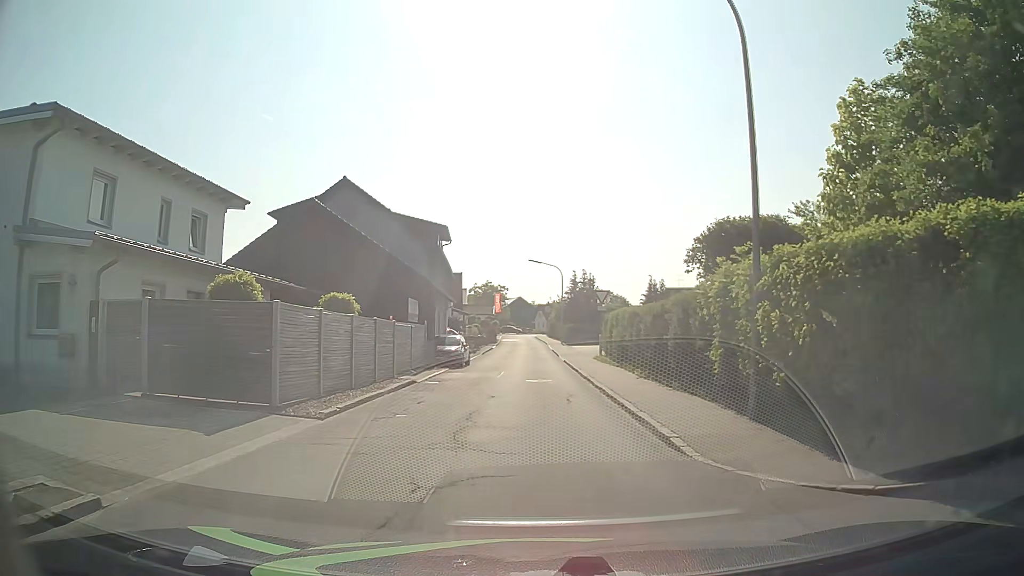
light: Day
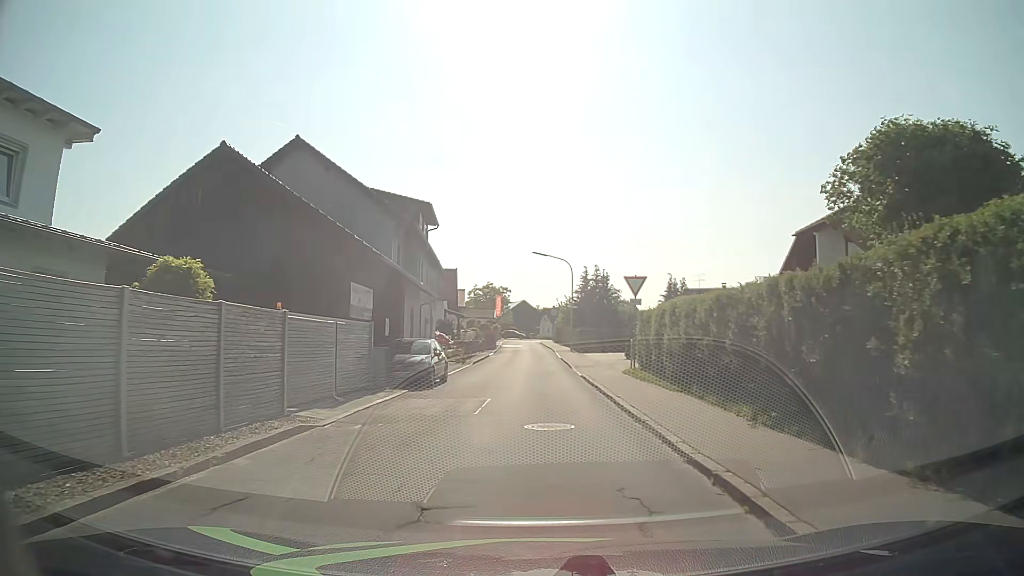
(-0.3, +10.3) m; -2°
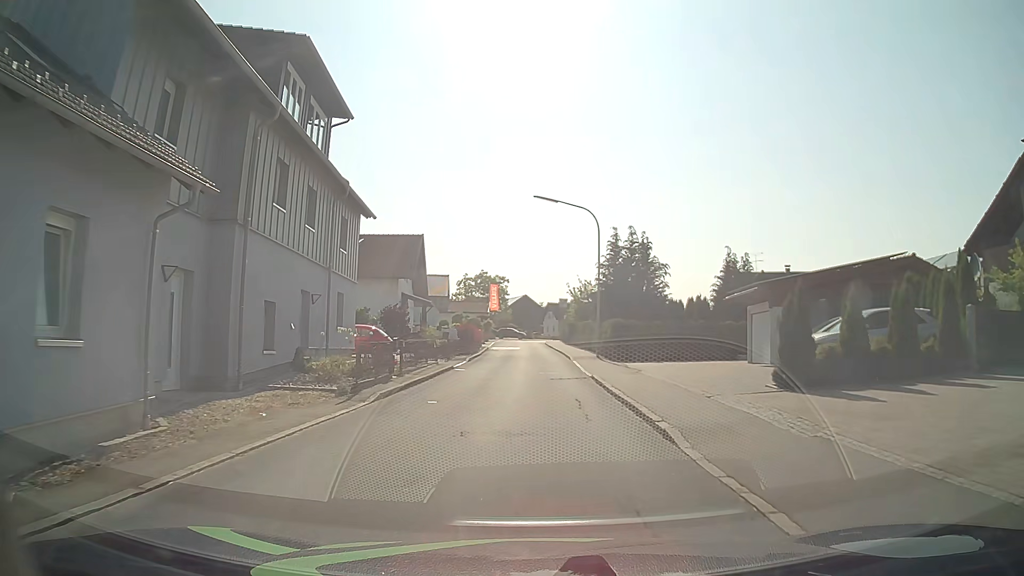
(0.0, +23.0) m; -1°
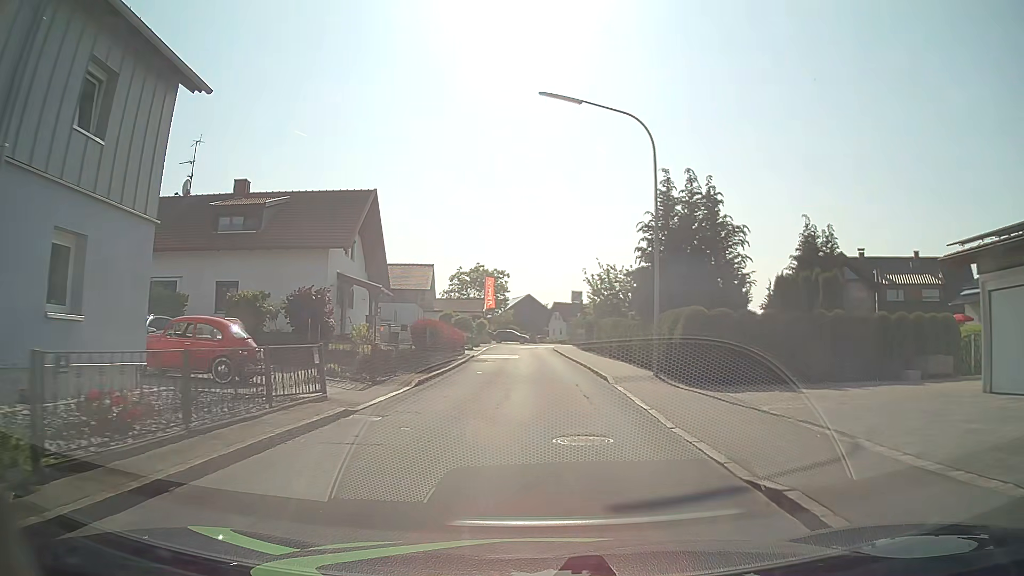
(0.0, +15.9) m; 0°
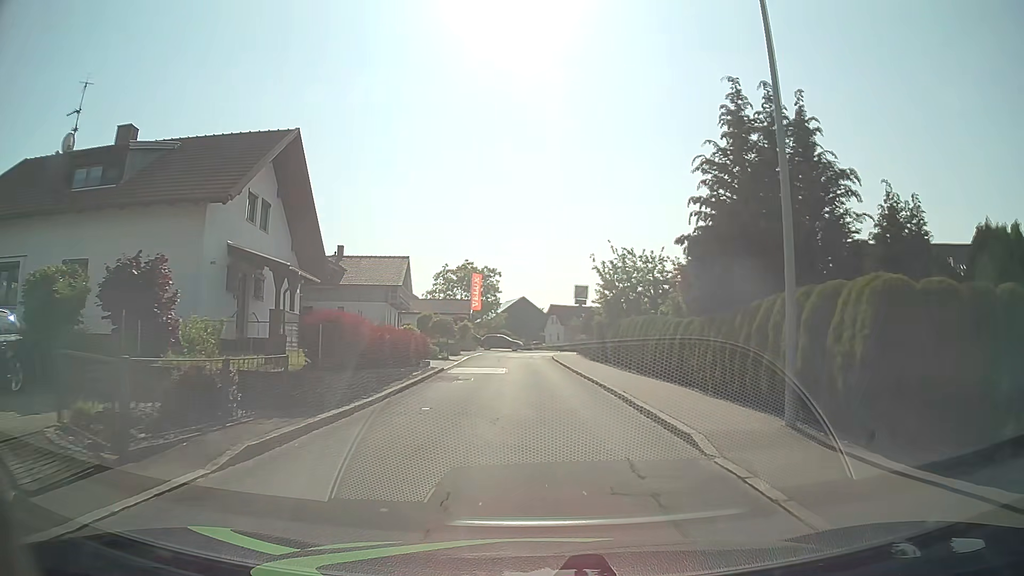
(+0.1, +10.7) m; +1°
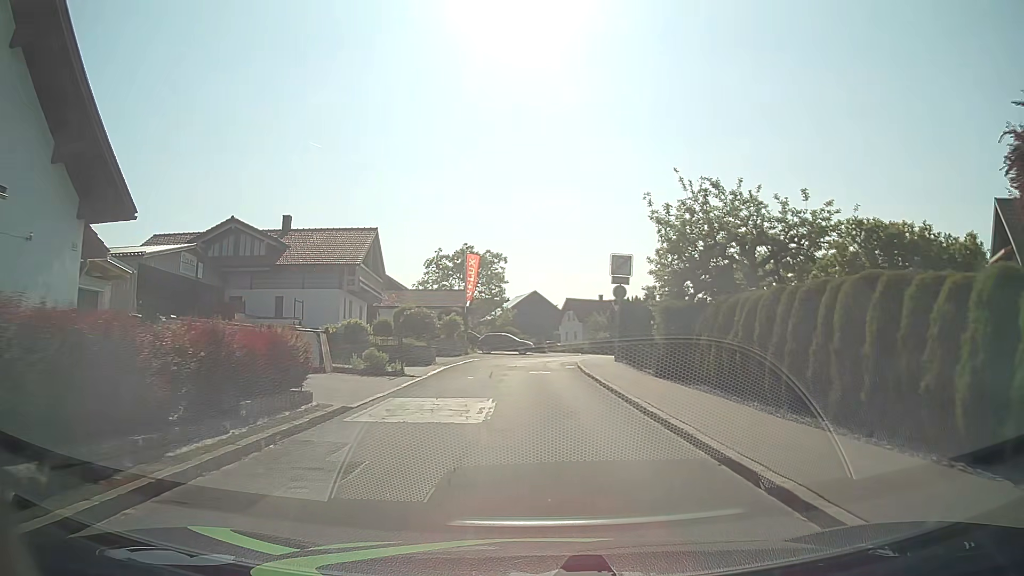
(-0.1, +15.1) m; -1°
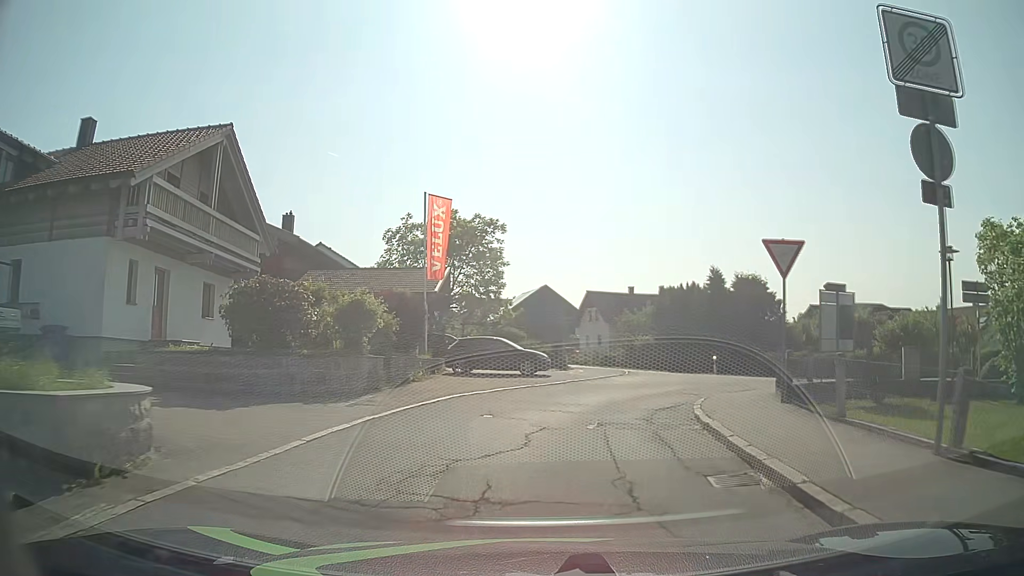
(-0.2, +22.2) m; 0°
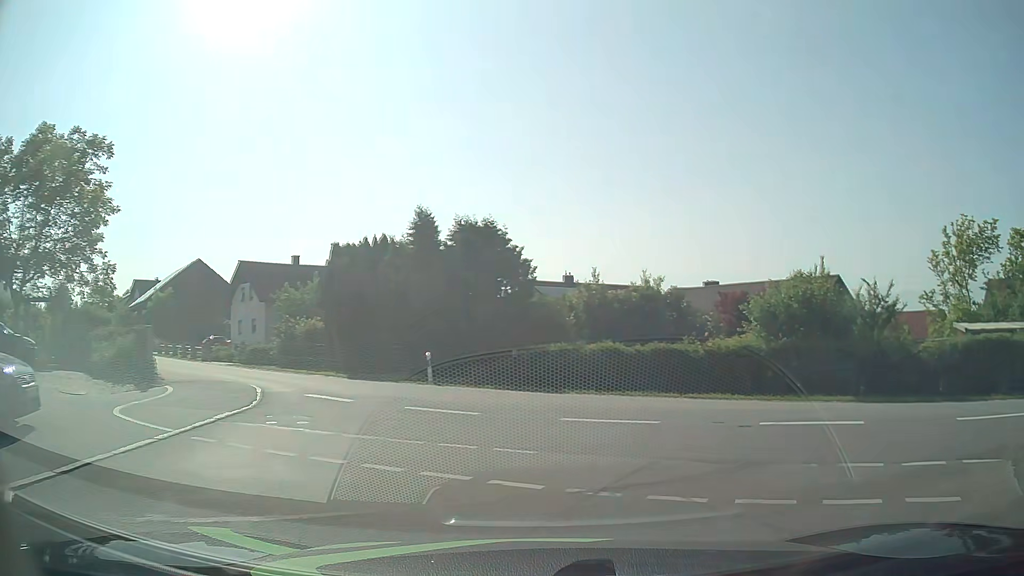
(+2.0, +17.4) m; +27°
(+2, +10) (-2, +18) (-9, +25) (-16, +32) (-23, +39) (-30, +46) (-37, +53) (-44, +60) (-52, +67) (-59, +74) m
